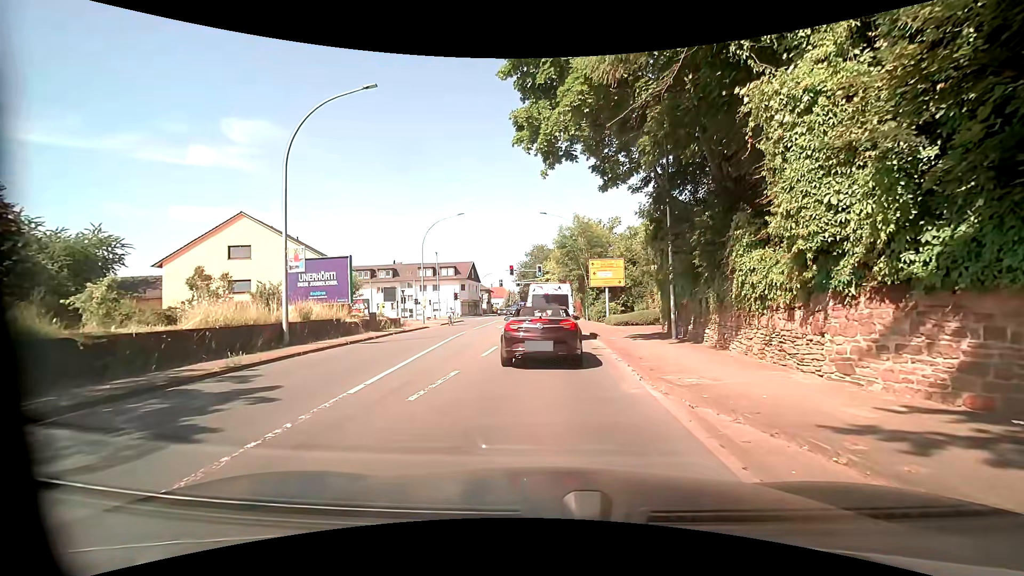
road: primary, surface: asphalt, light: Day
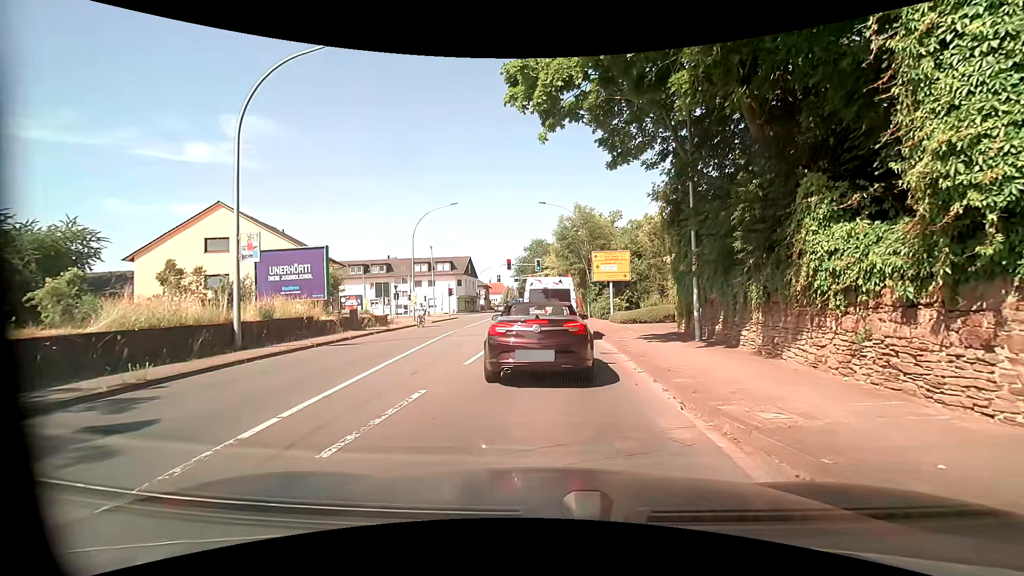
(0.0, +2.8) m; 0°
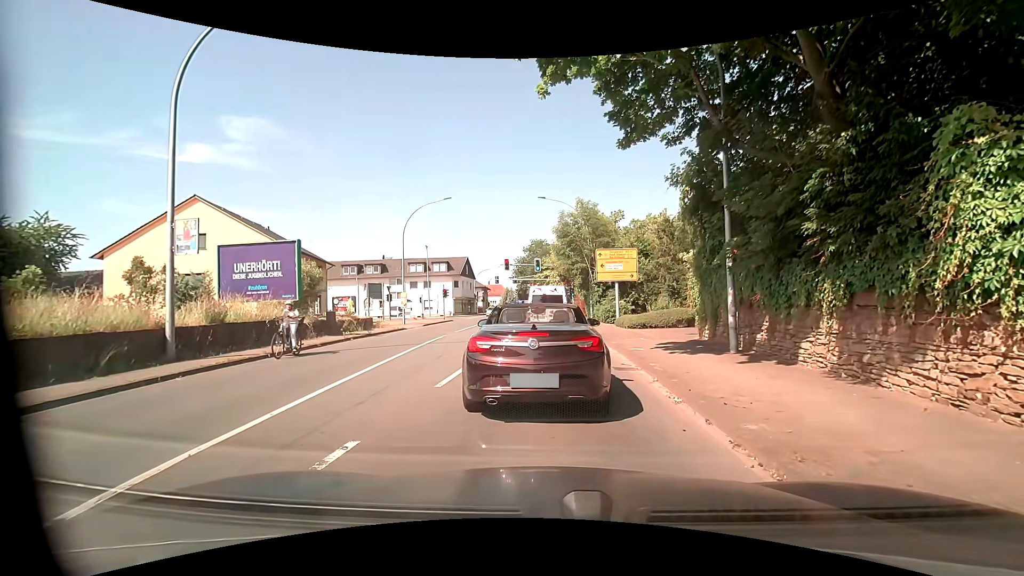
(0.0, +2.8) m; -1°
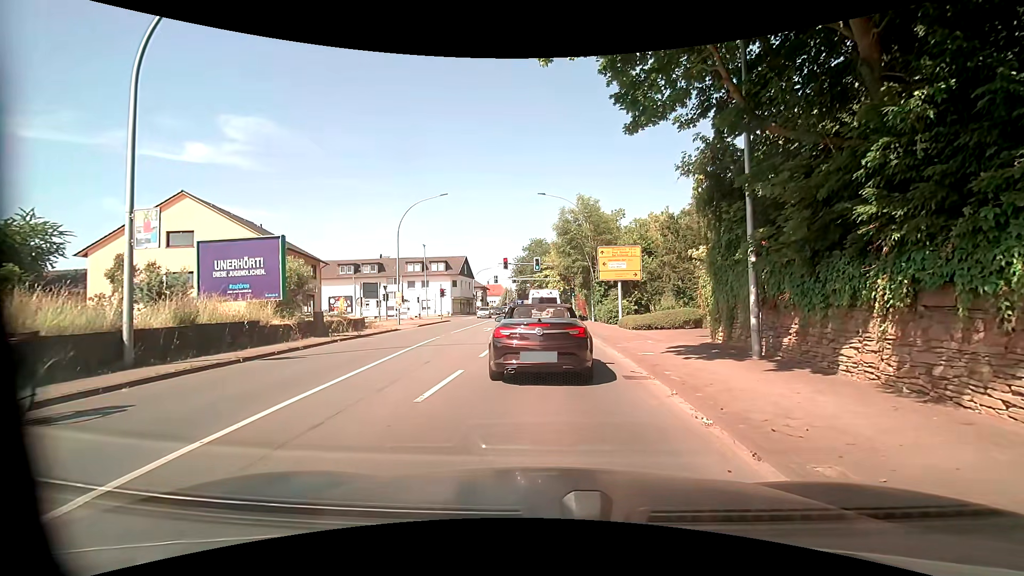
(0.0, +1.3) m; 0°
